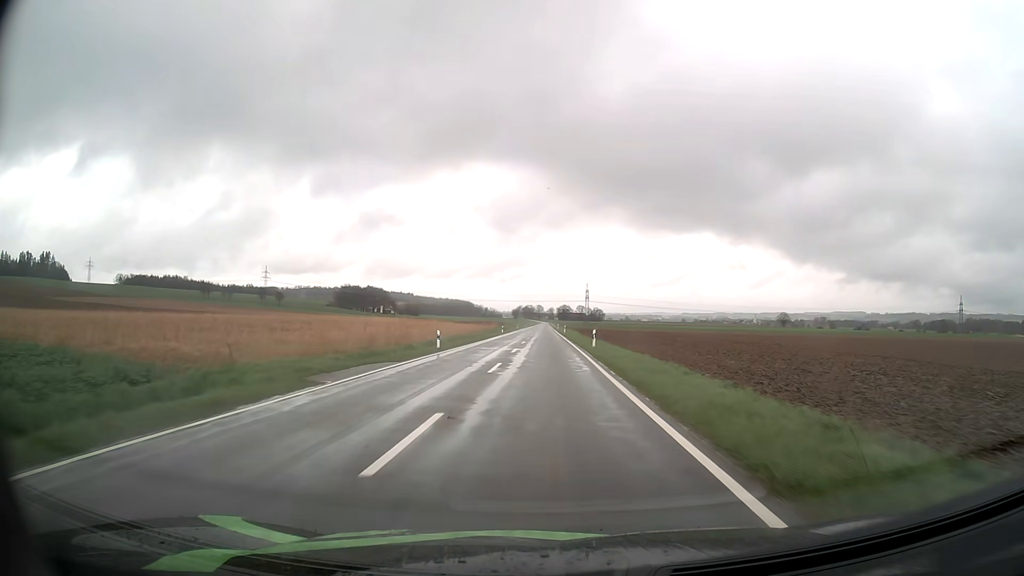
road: tertiary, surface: asphalt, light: Day
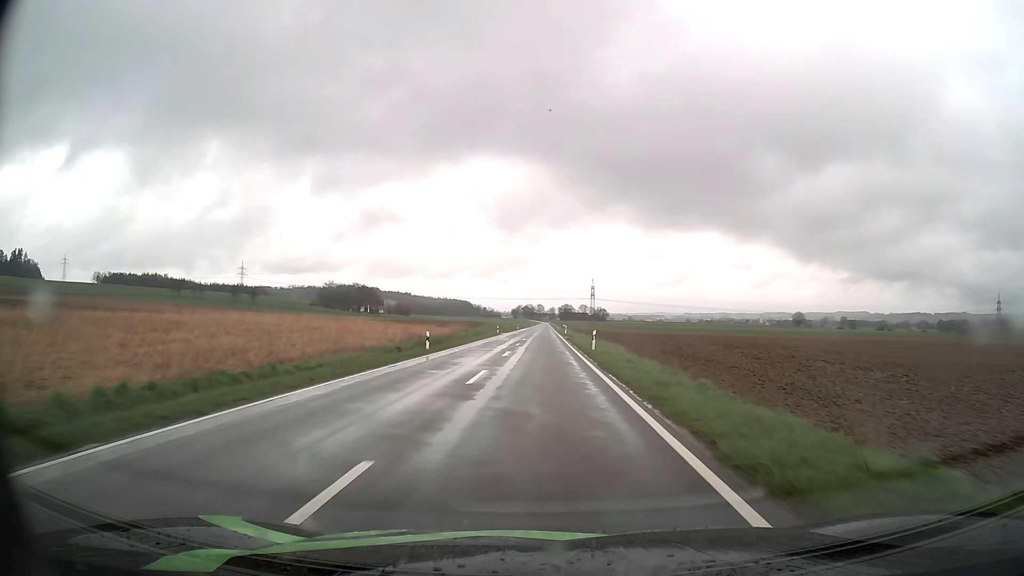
(0.0, +53.6) m; 0°
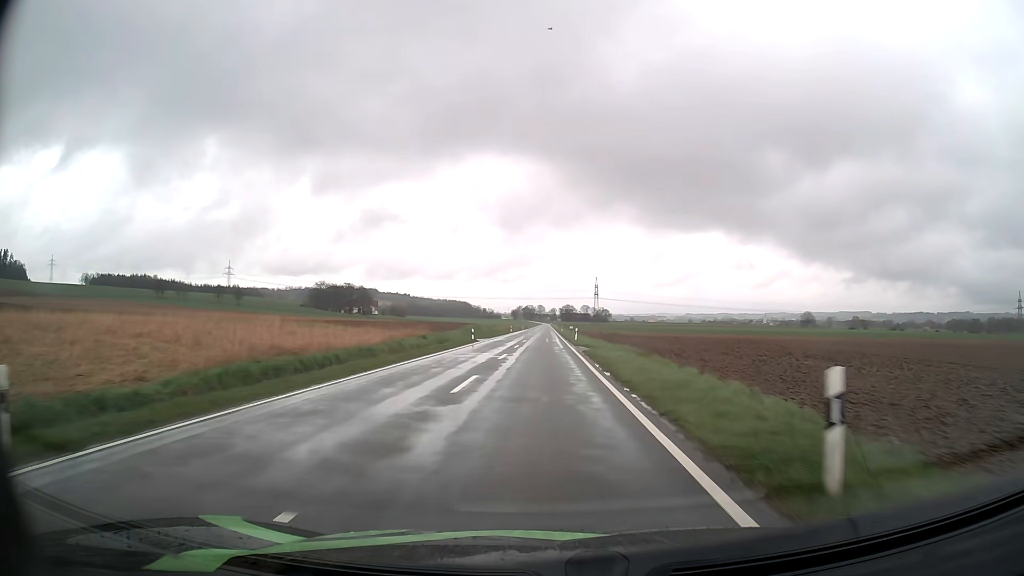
(0.0, +26.8) m; 0°
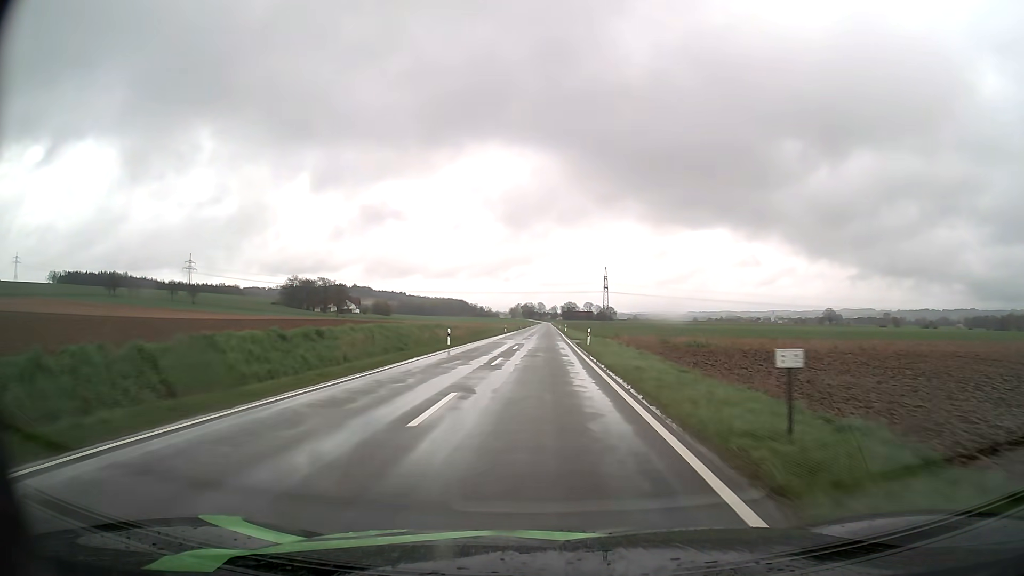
(-0.1, +66.4) m; 0°
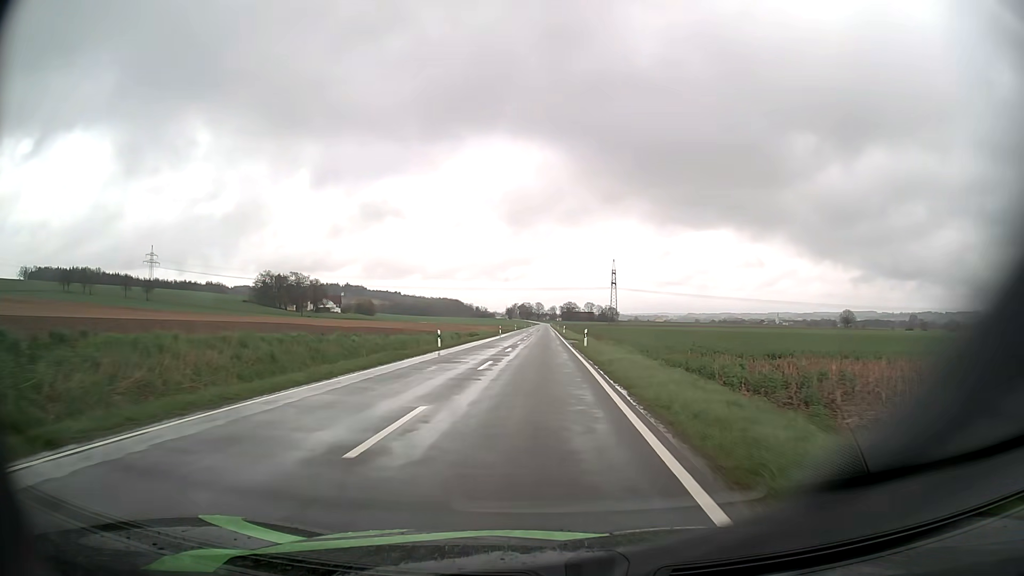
(+0.3, +52.1) m; 0°
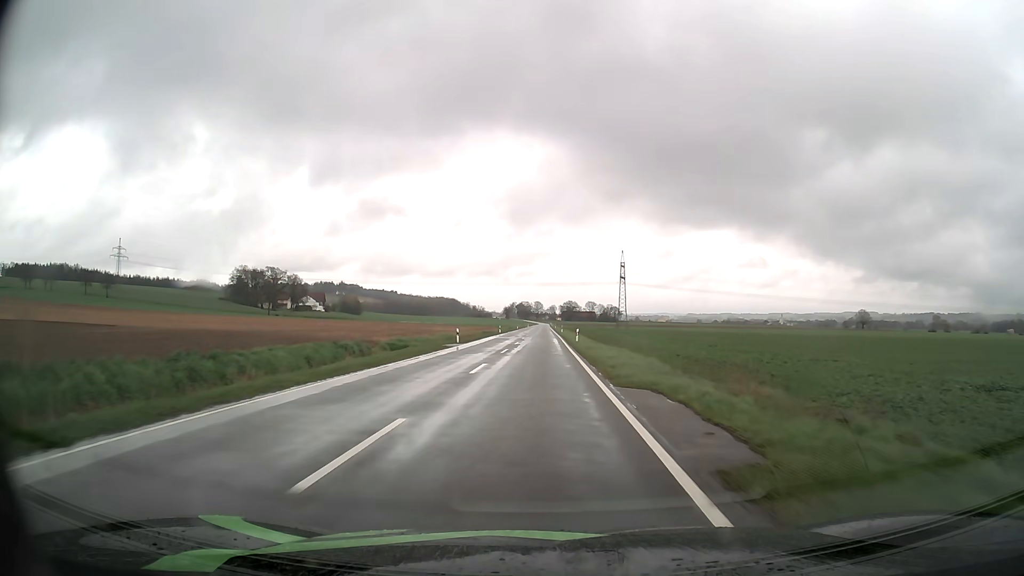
(+0.1, +38.9) m; 0°
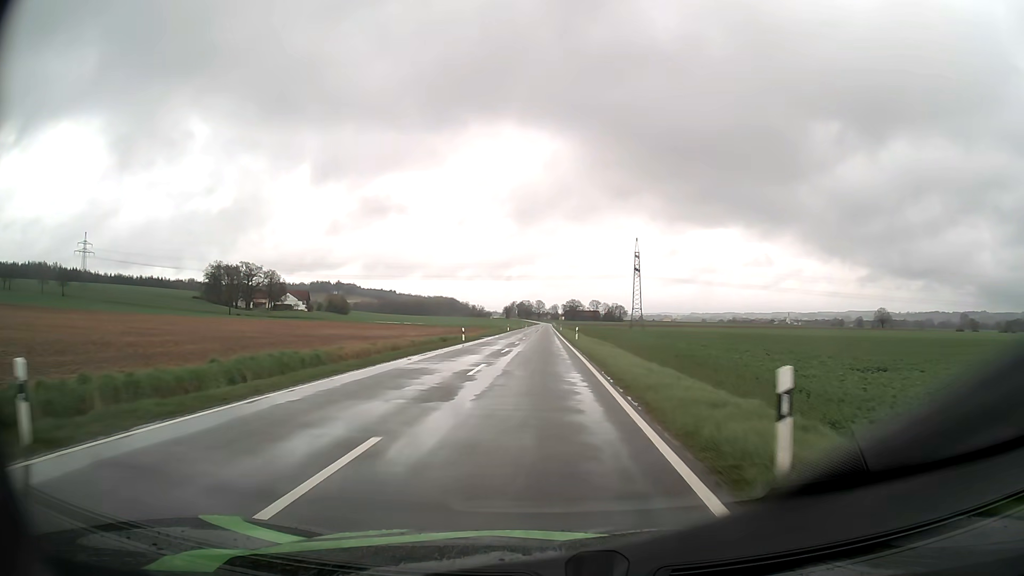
(-0.1, +38.9) m; 0°
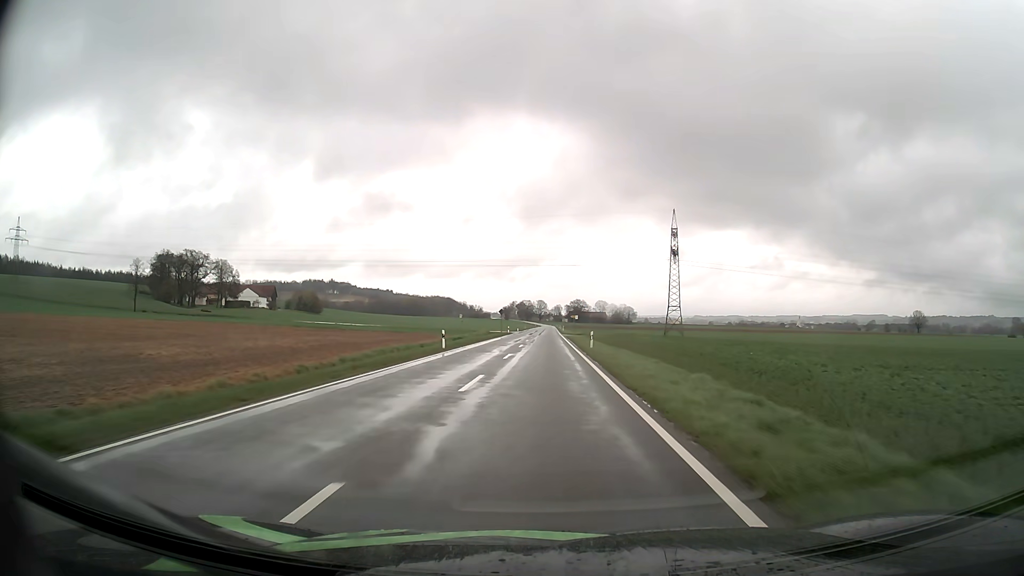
(-0.3, +65.0) m; 0°
(0, +10) (0, +20) (0, +30) (0, +40) (0, +50) (0, +60) (0, +70) (0, +80) (0, +90) (+1, +100) m
